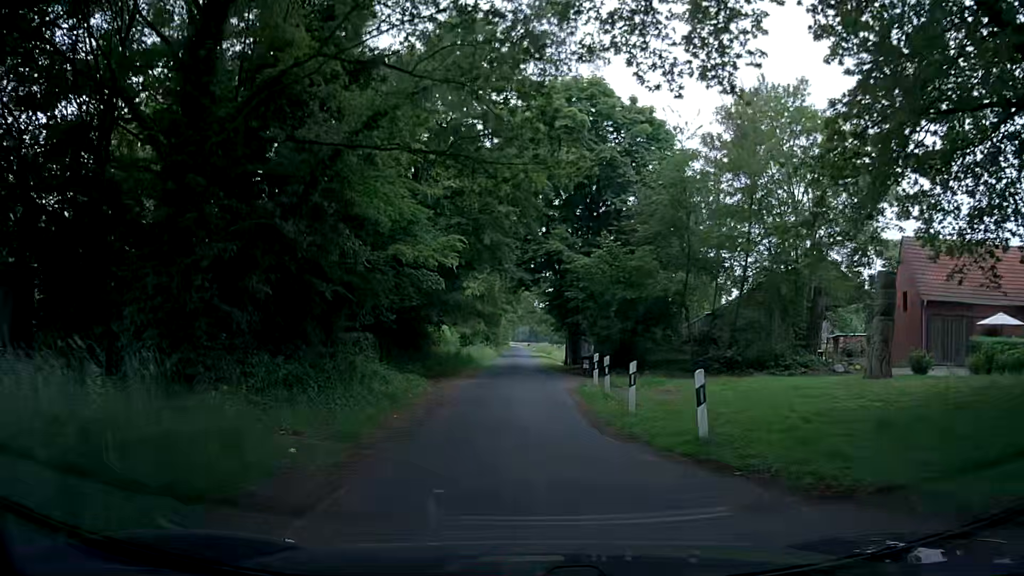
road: unclassified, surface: asphalt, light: Day
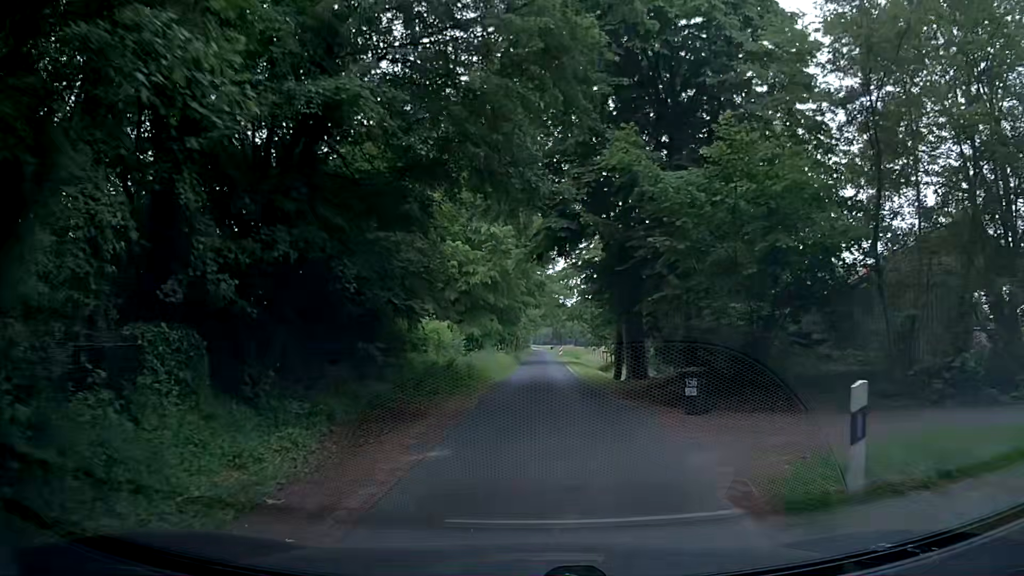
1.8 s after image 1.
(-0.2, +14.6) m; -1°
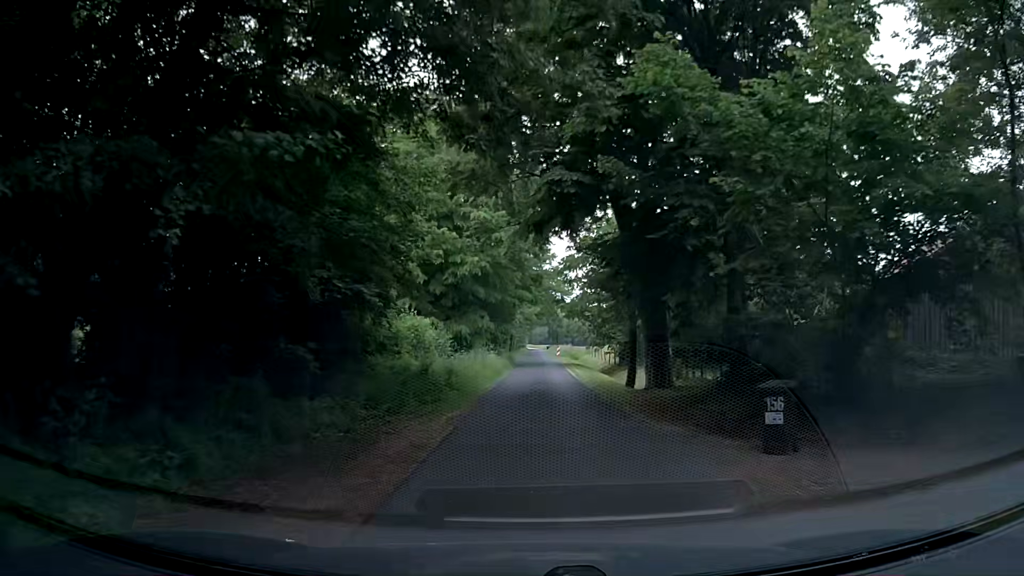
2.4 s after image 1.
(+0.1, +5.0) m; +2°
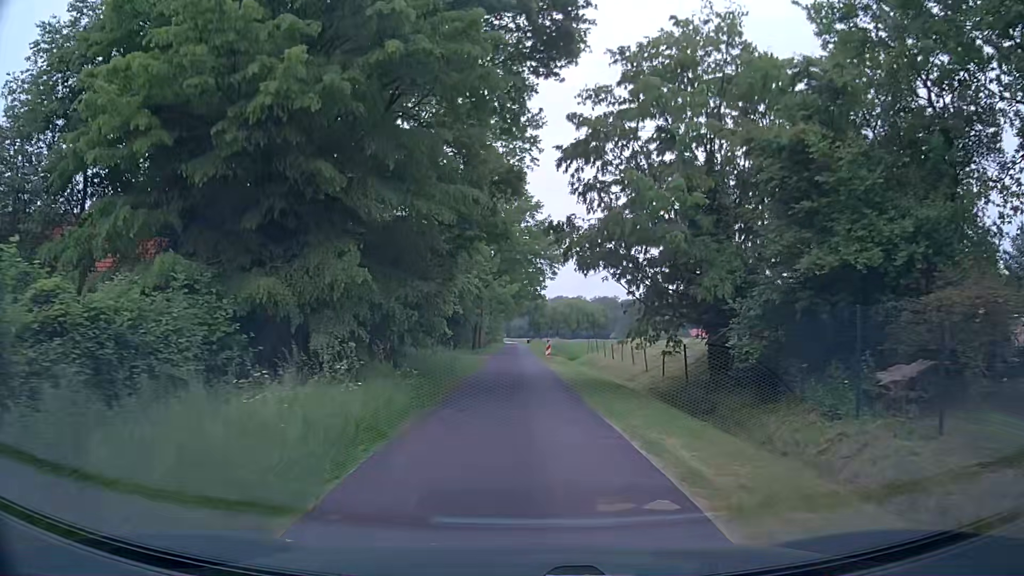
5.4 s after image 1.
(-0.5, +27.3) m; -1°
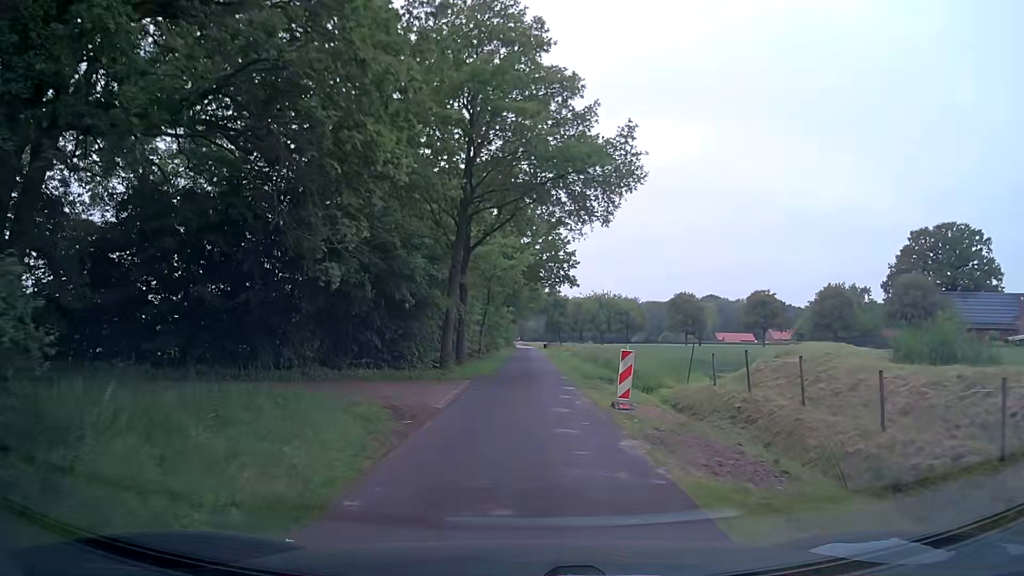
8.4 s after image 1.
(-0.2, +28.3) m; +1°
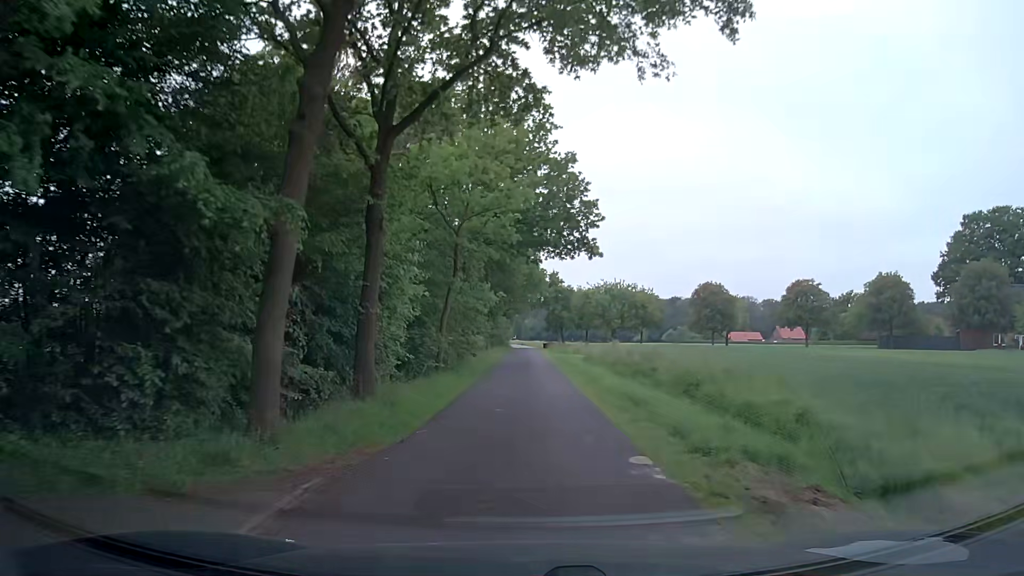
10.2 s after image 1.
(-0.6, +18.3) m; -2°
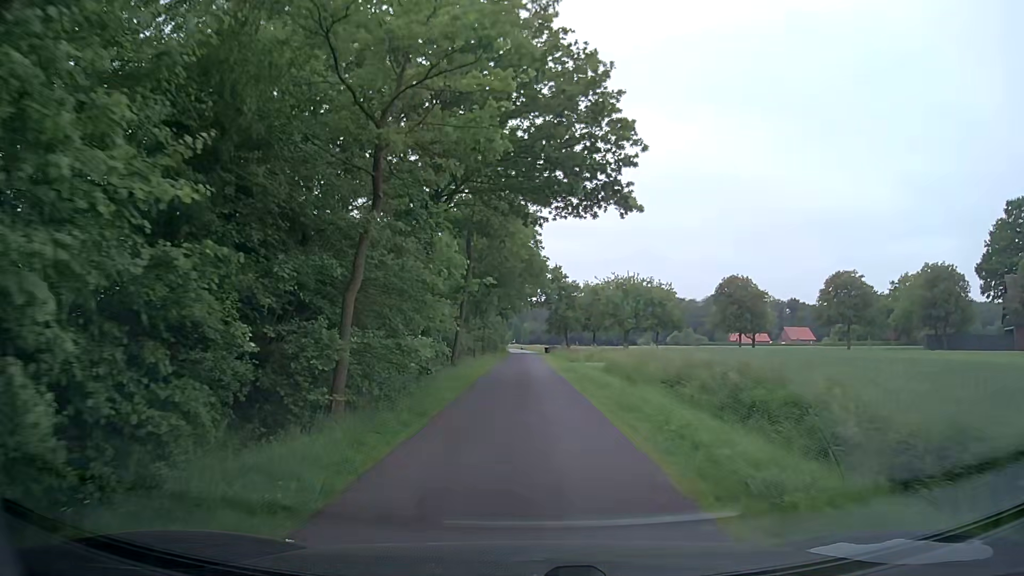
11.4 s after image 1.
(0.0, +12.6) m; 0°
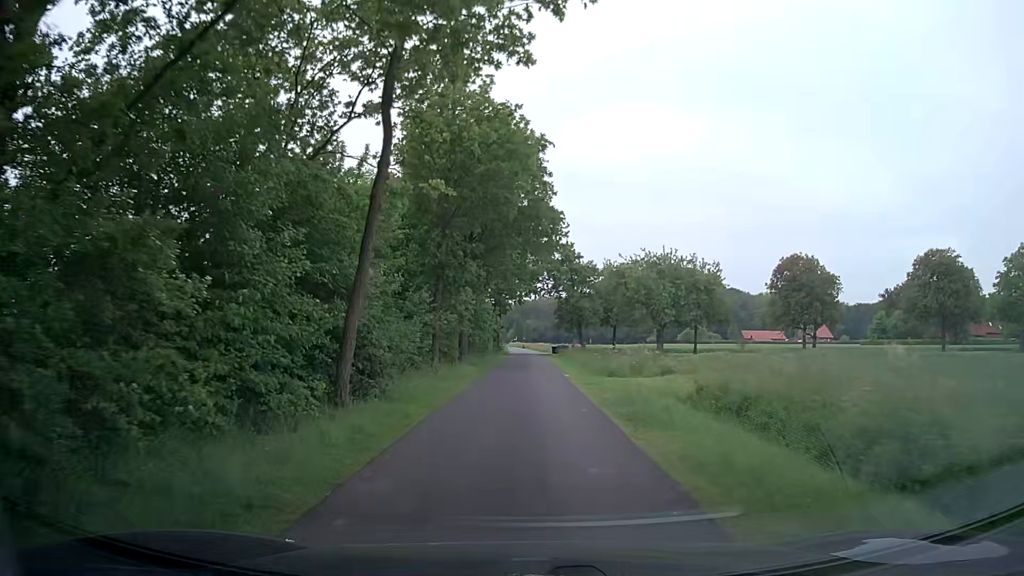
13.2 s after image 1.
(0.0, +19.4) m; 0°
(0, +10) (0, +20) (0, +30) (0, +40) (0, +50) (0, +60) (0, +70) (0, +80) (0, +90) (-1, +100) m
